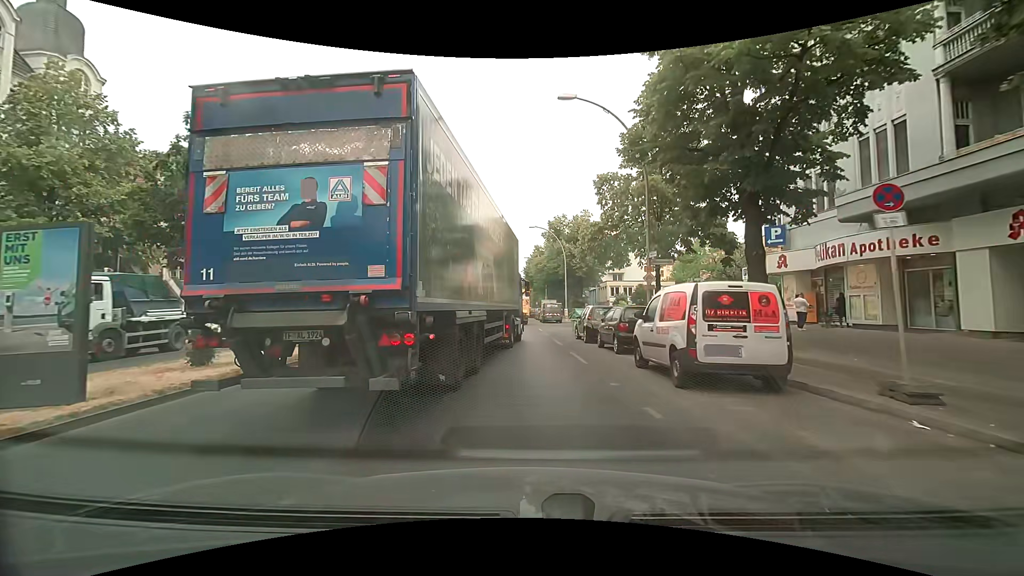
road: primary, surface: asphalt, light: Day
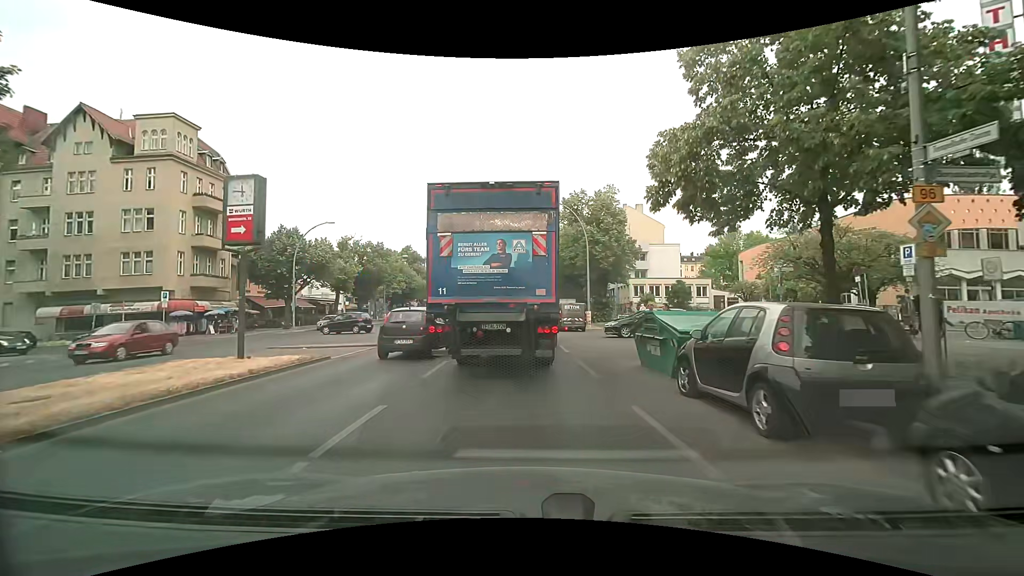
(0.0, +13.9) m; 0°
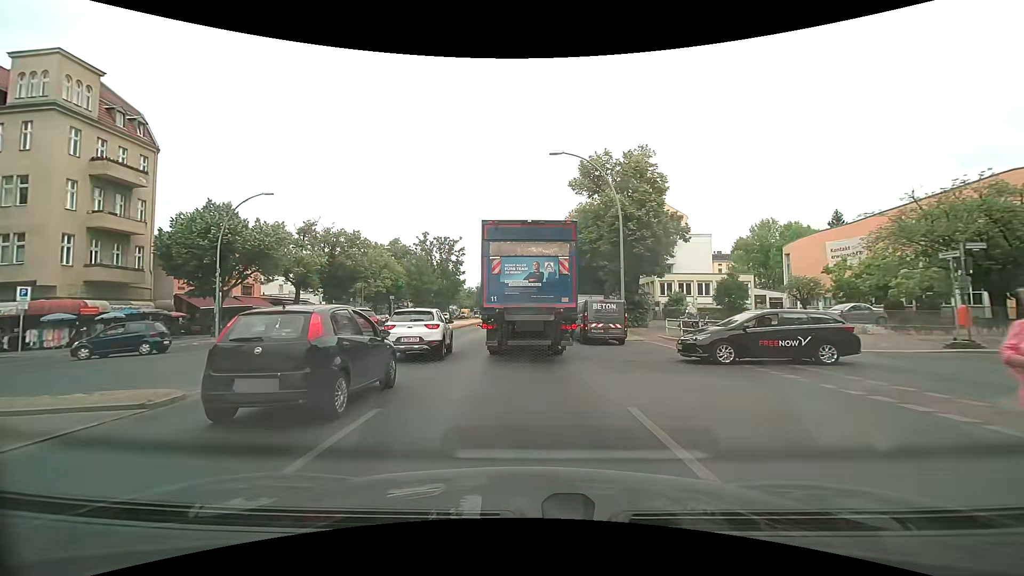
(0.0, +12.4) m; 0°
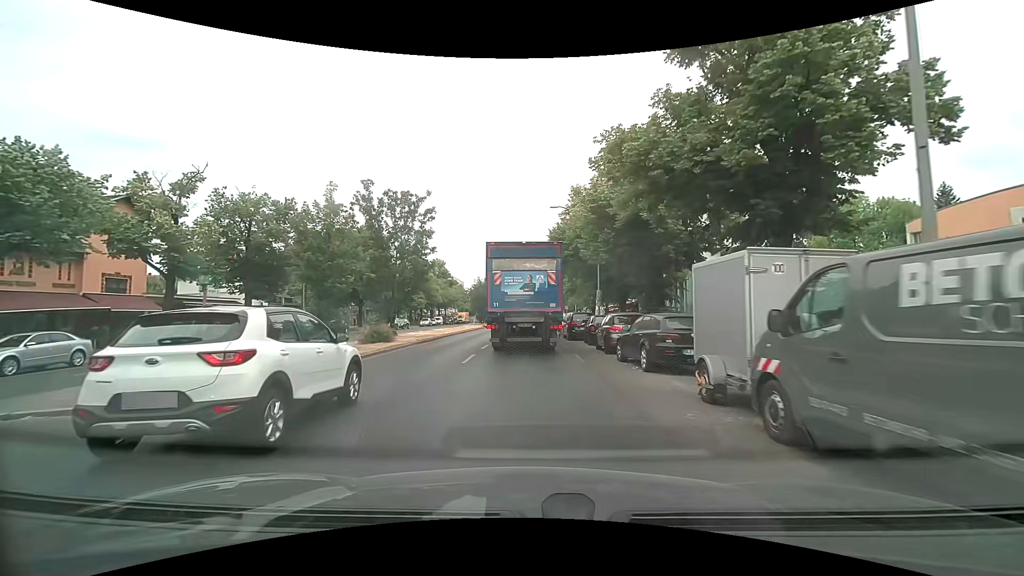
(-0.3, +20.0) m; -1°
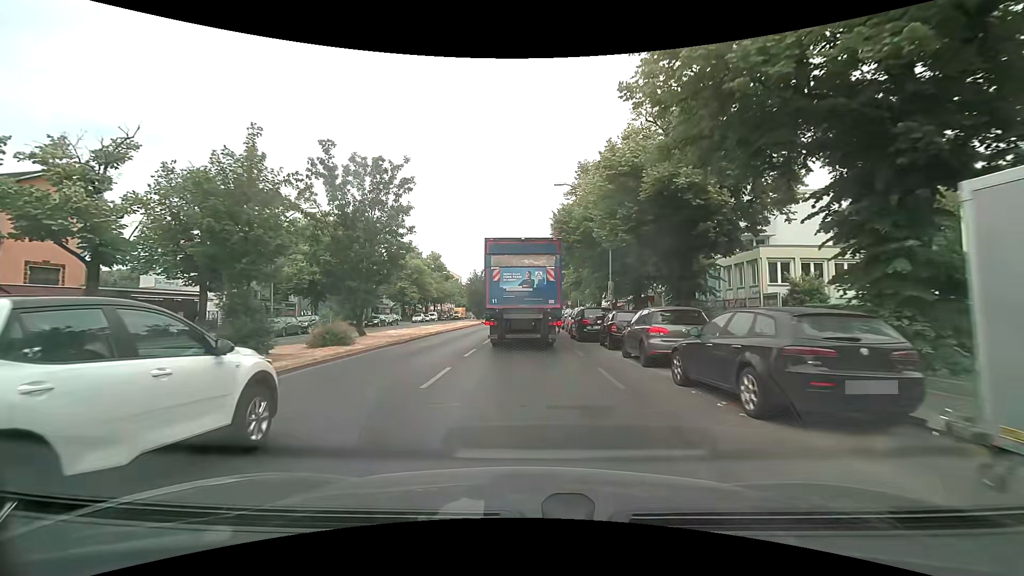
(0.0, +5.8) m; +1°
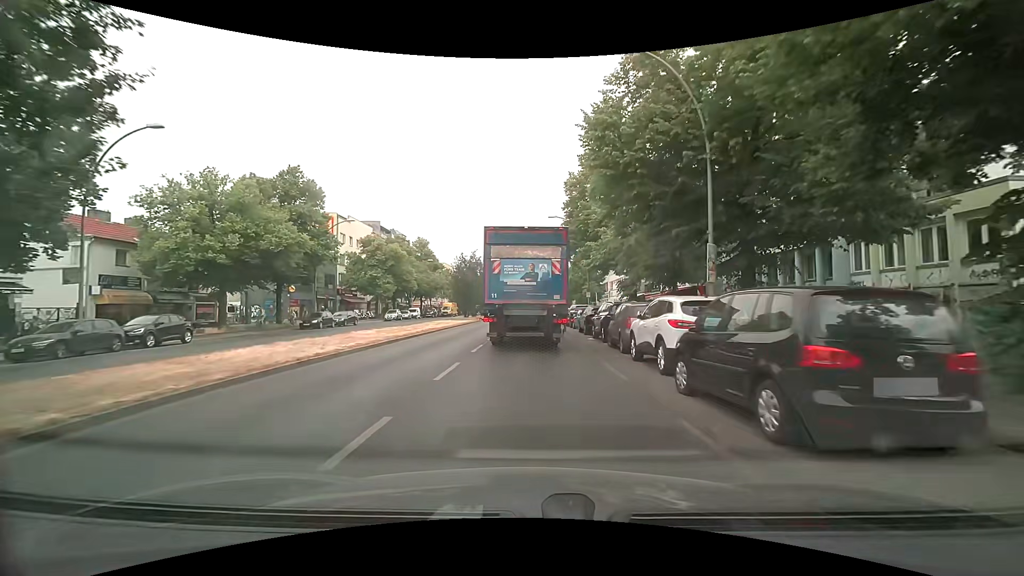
(-0.1, +17.7) m; 0°
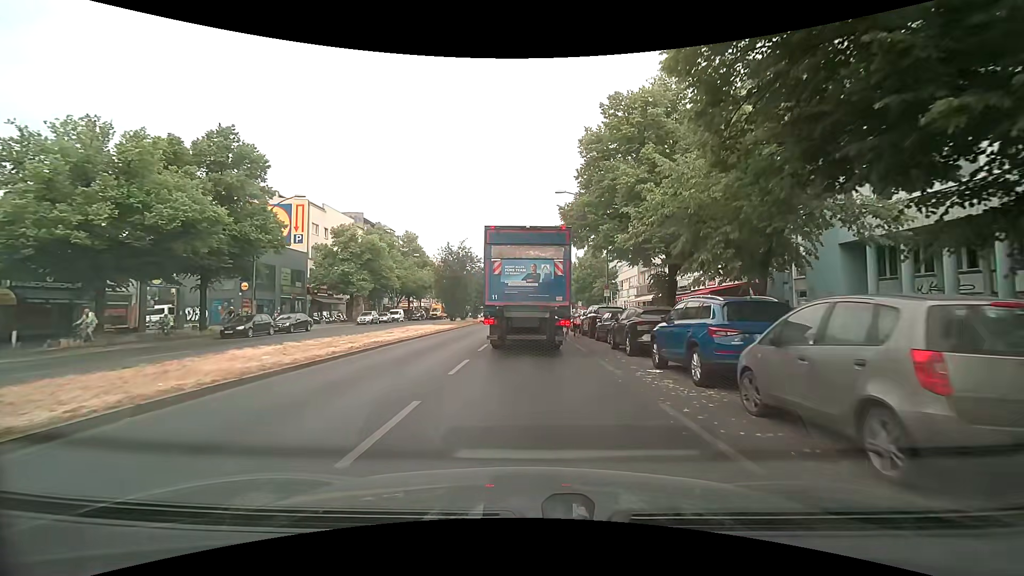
(0.0, +10.8) m; 0°
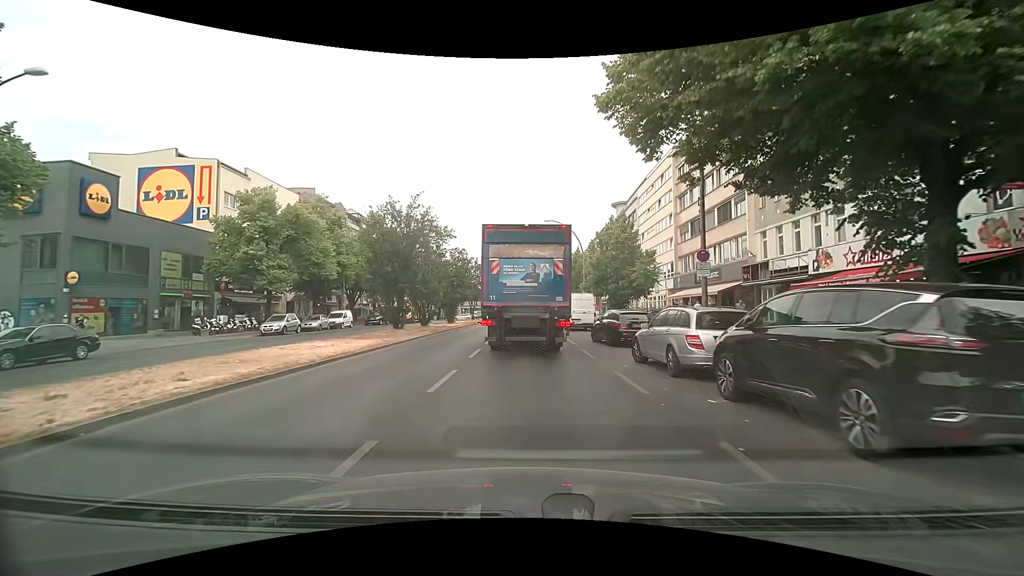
(+0.1, +20.1) m; -1°
